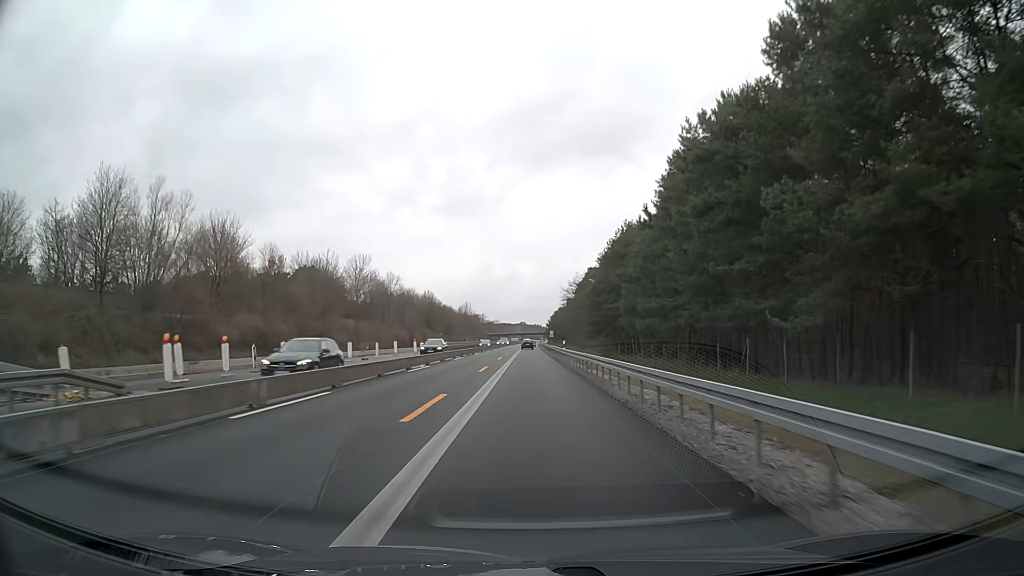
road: motorway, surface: asphalt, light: Day
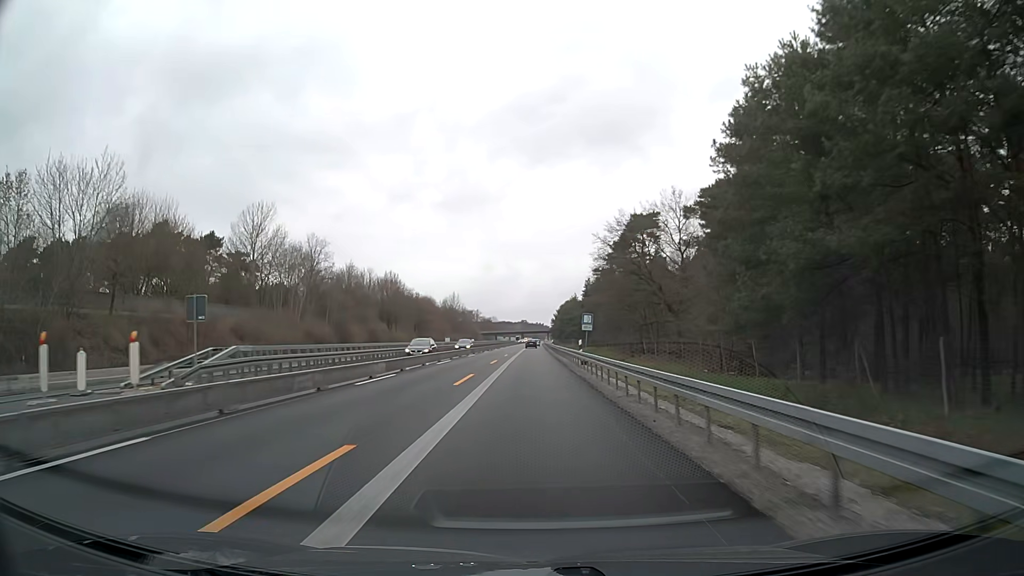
(0.0, +62.7) m; 0°
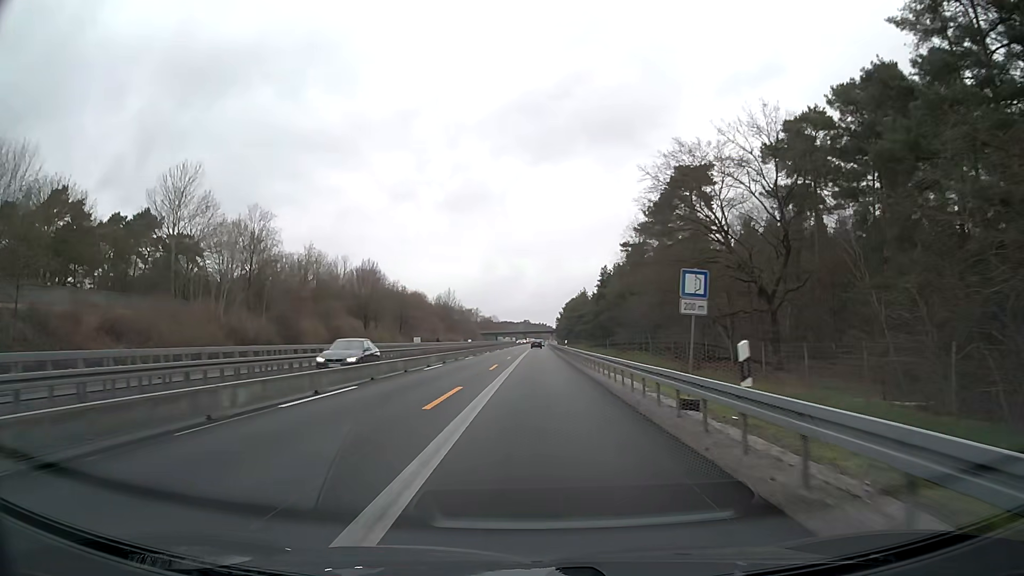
(-0.1, +25.1) m; 0°
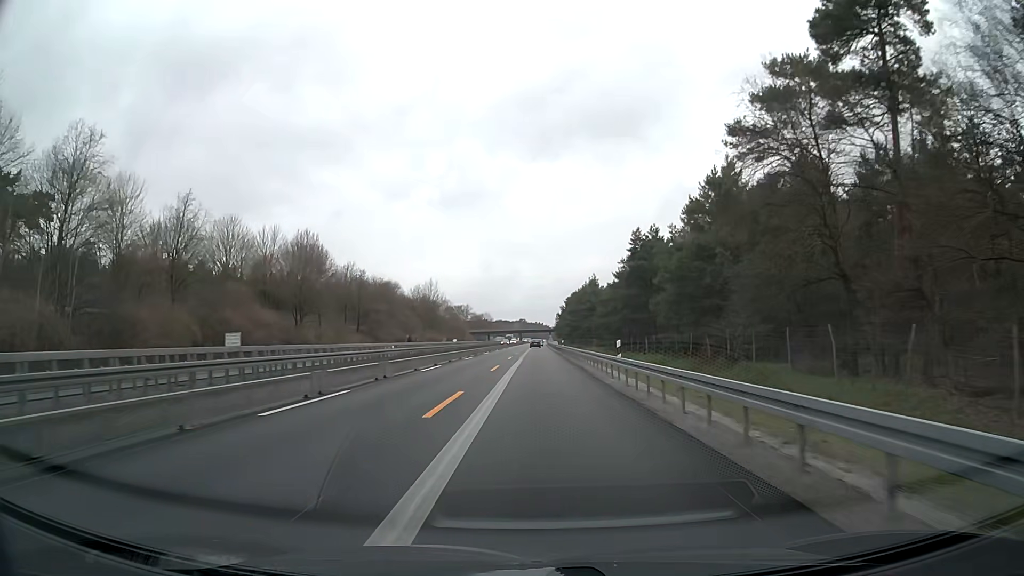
(+0.3, +37.6) m; 0°
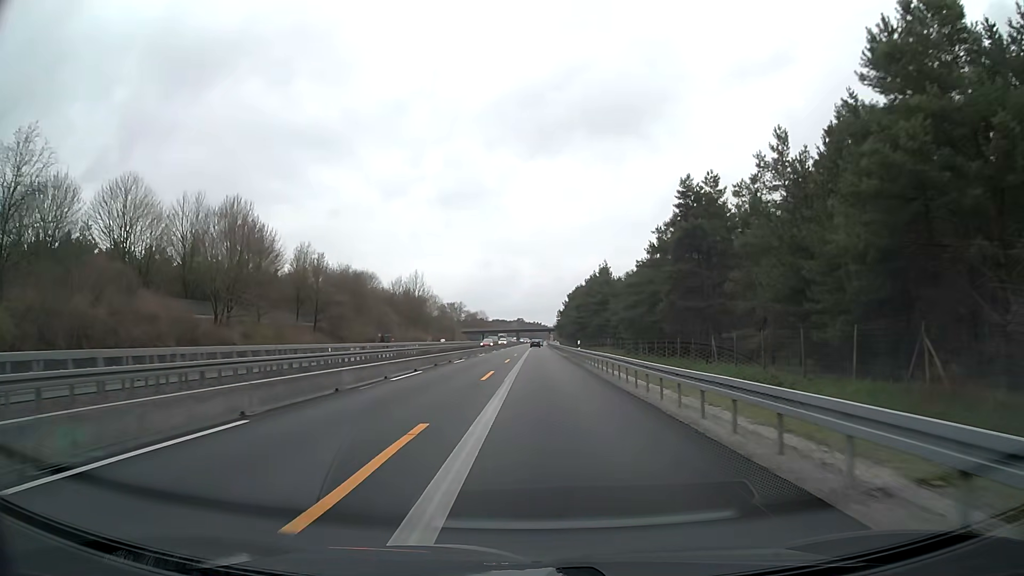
(+0.2, +25.0) m; 0°
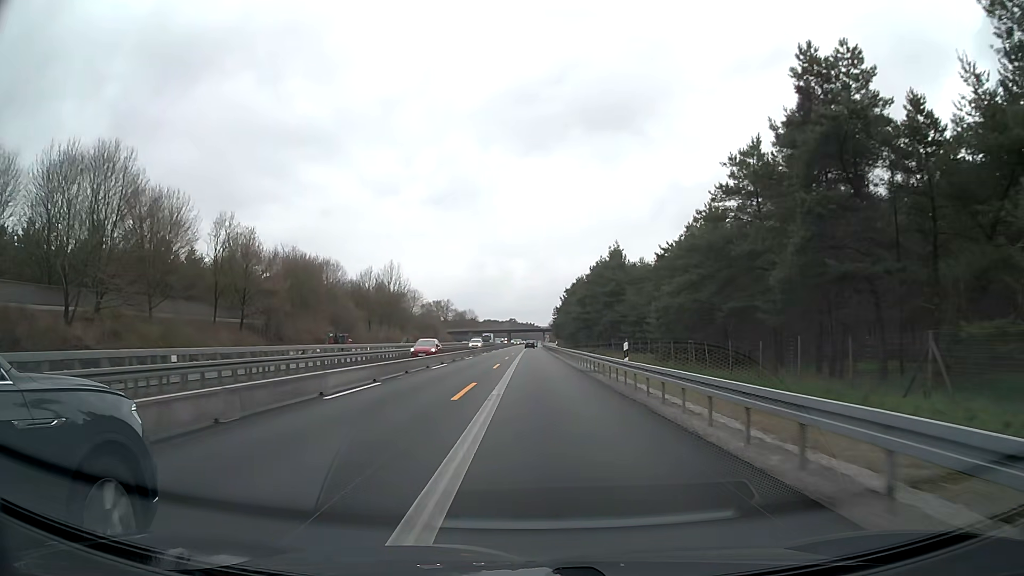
(+0.2, +25.0) m; +1°
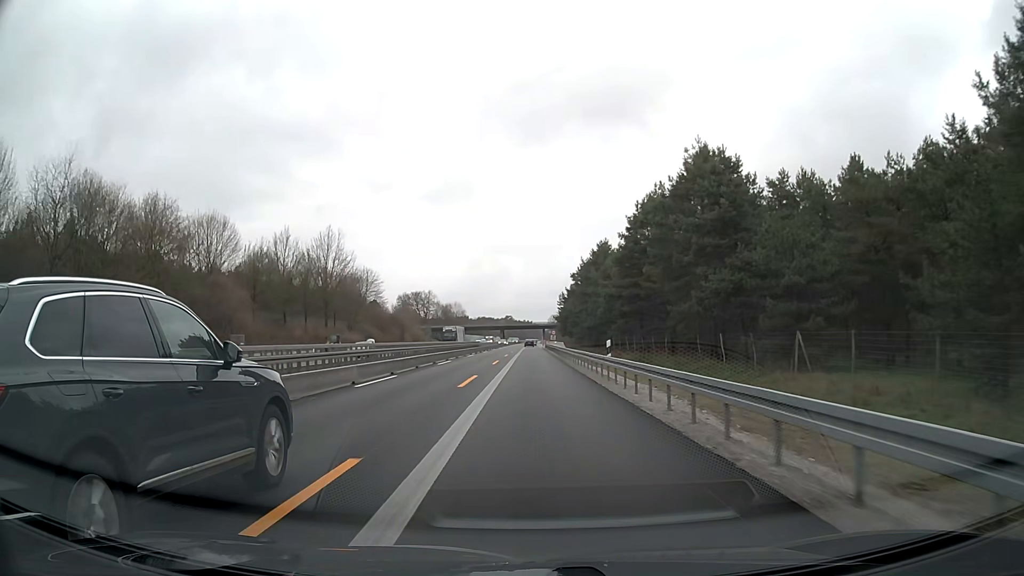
(+0.2, +50.2) m; 0°
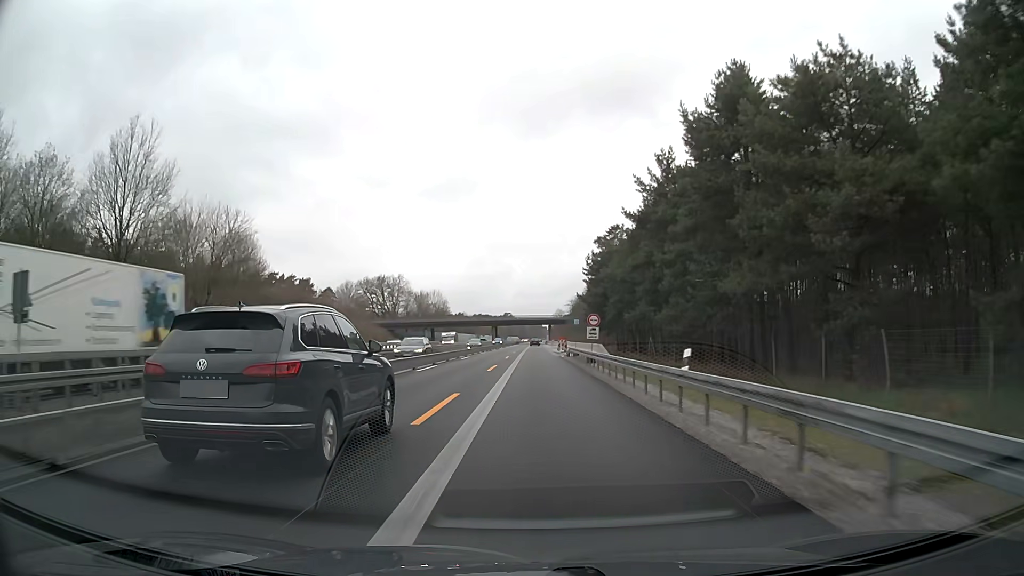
(-0.1, +62.8) m; 0°
(0, +10) (0, +20) (0, +30) (0, +40) (0, +50) (0, +60) (0, +70) (0, +80) (0, +90) (0, +100) m
